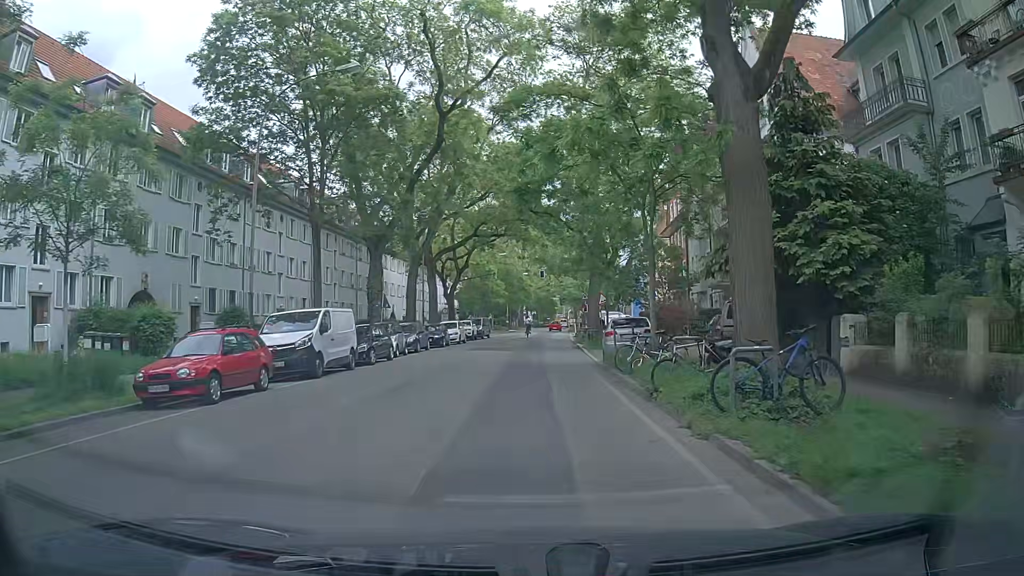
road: tertiary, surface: asphalt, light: Day
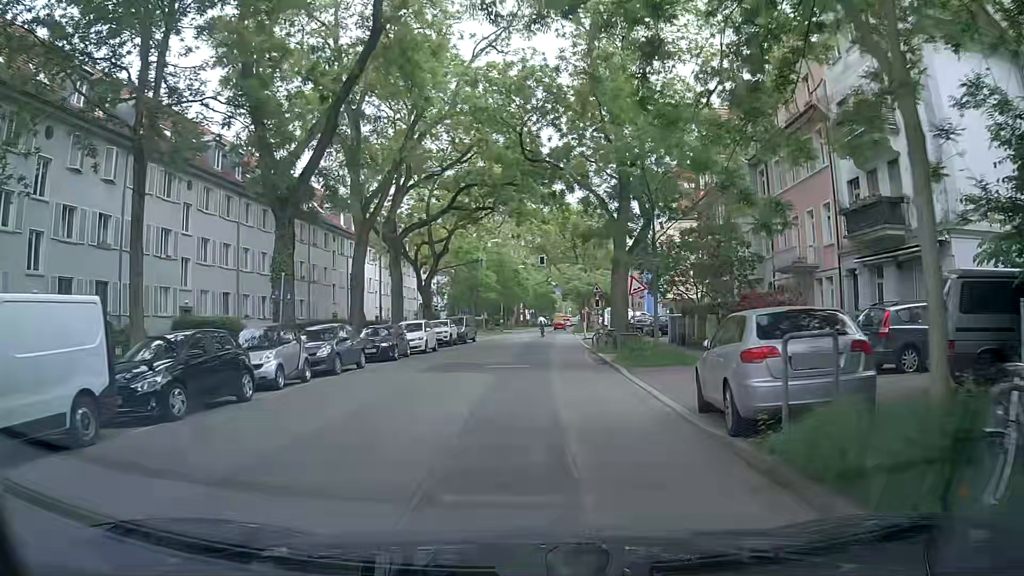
(-0.2, +13.6) m; -1°
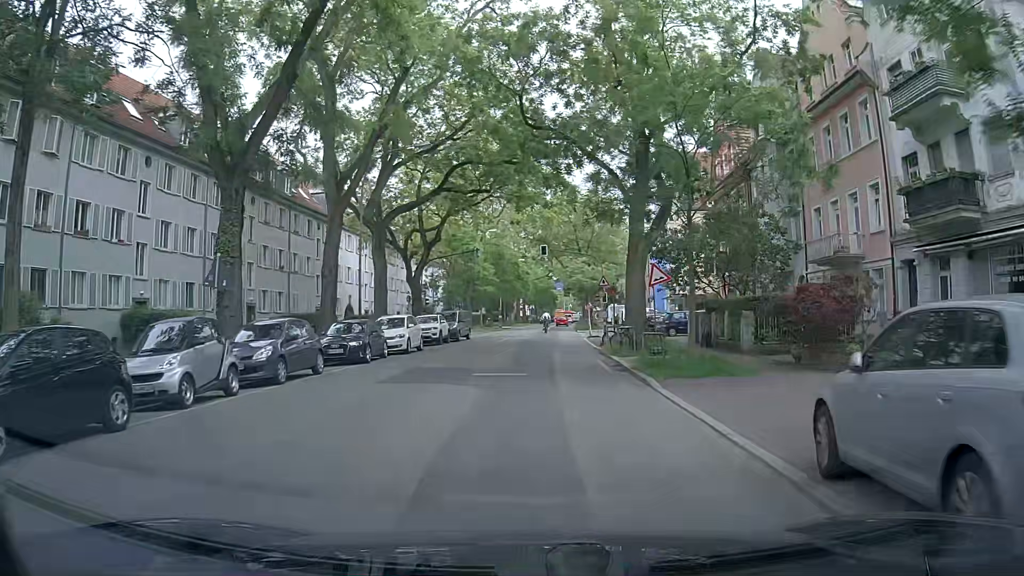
(0.0, +4.5) m; +2°
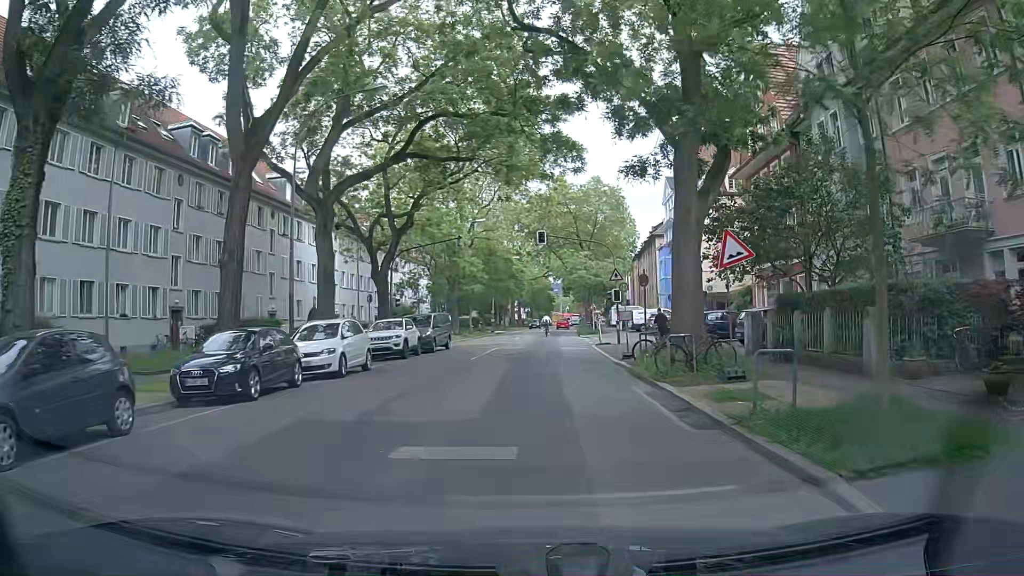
(-0.1, +9.0) m; -1°
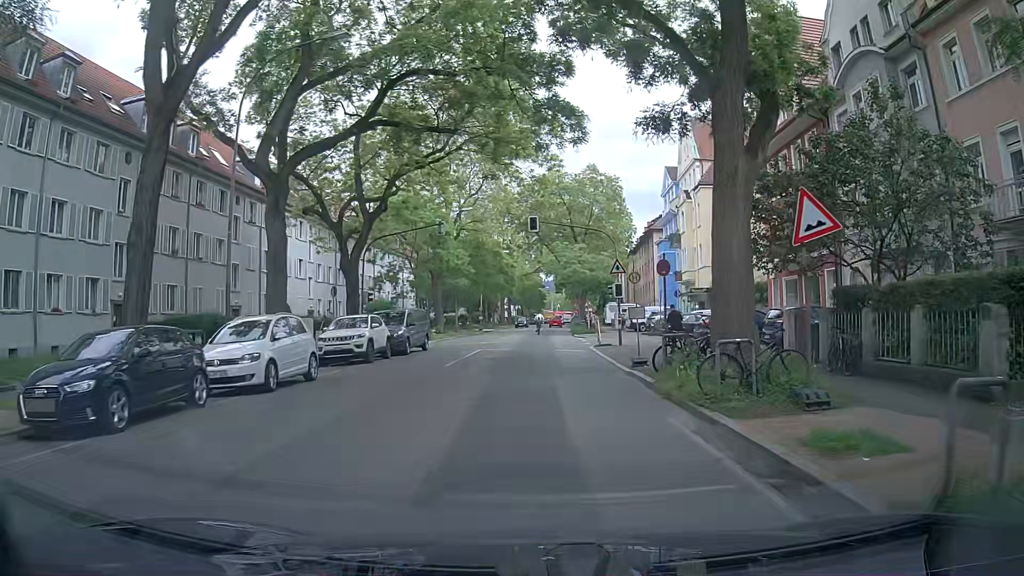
(0.0, +4.5) m; +3°
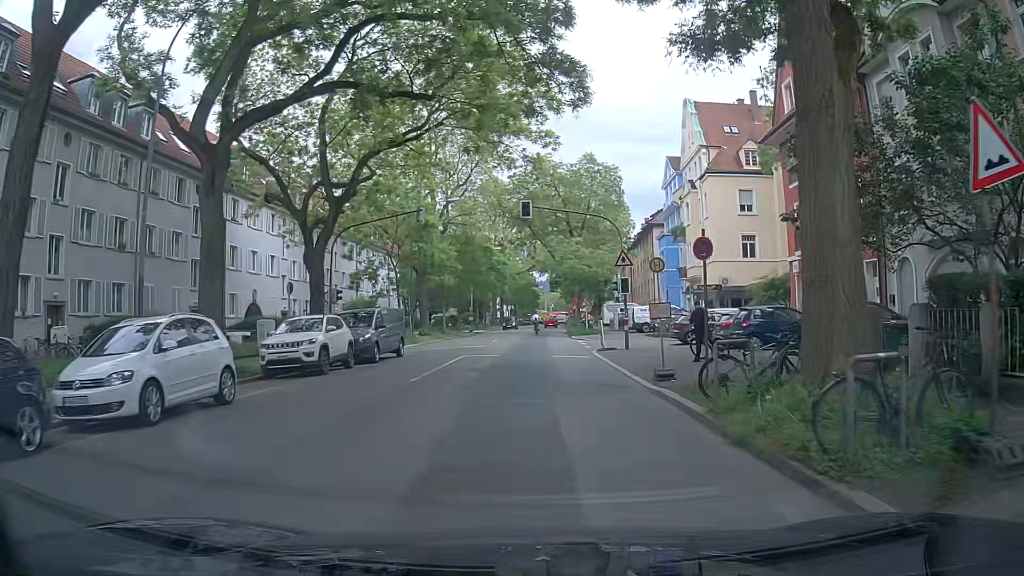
(-0.1, +4.4) m; -2°
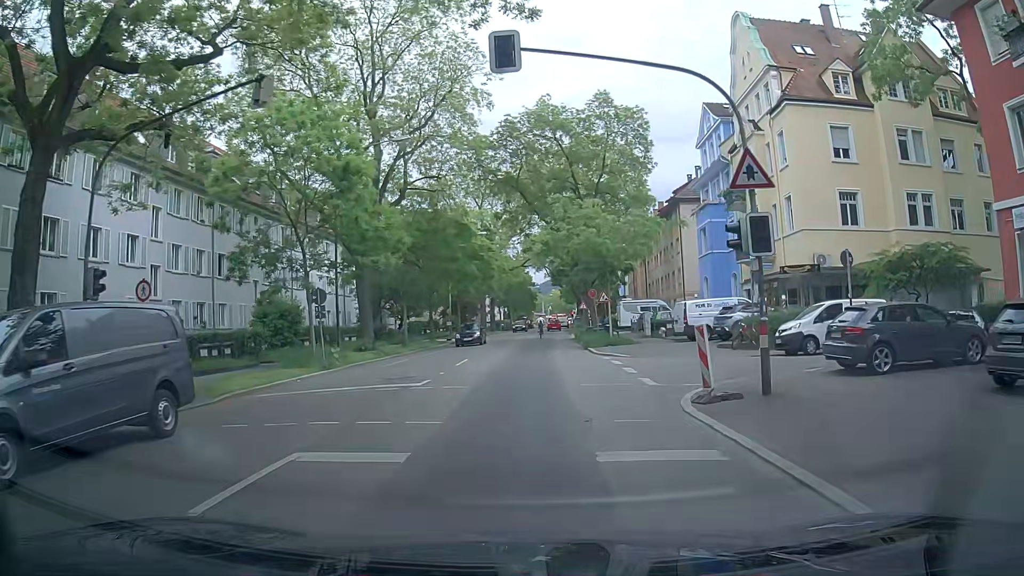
(+0.4, +17.3) m; +2°
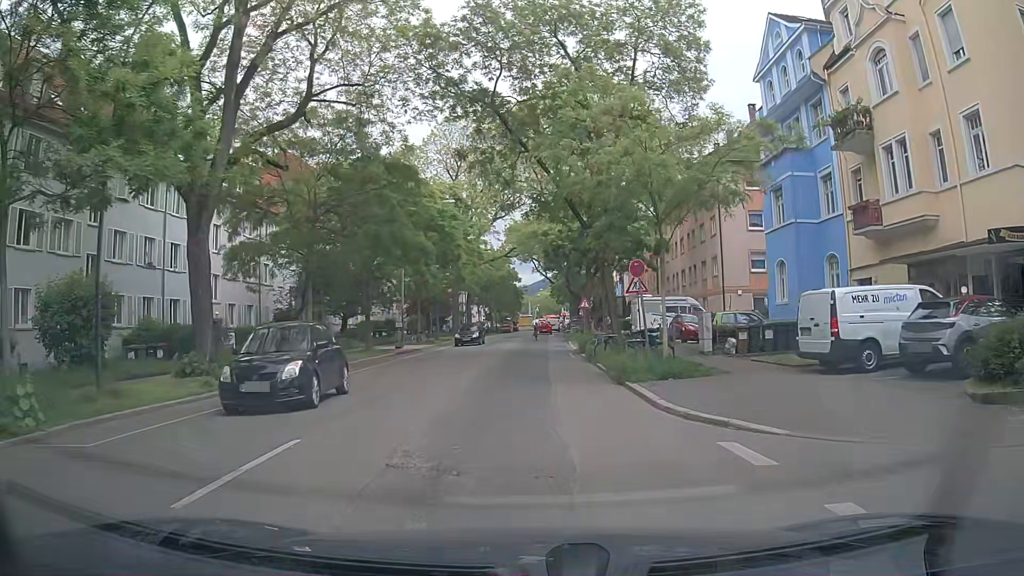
(+0.1, +16.8) m; +2°
